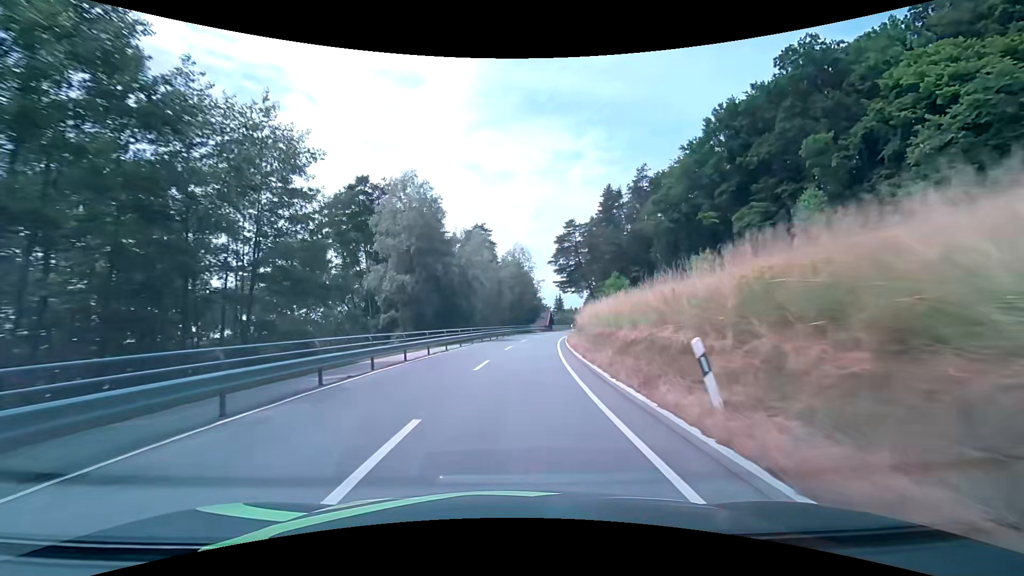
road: secondary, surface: asphalt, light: Day
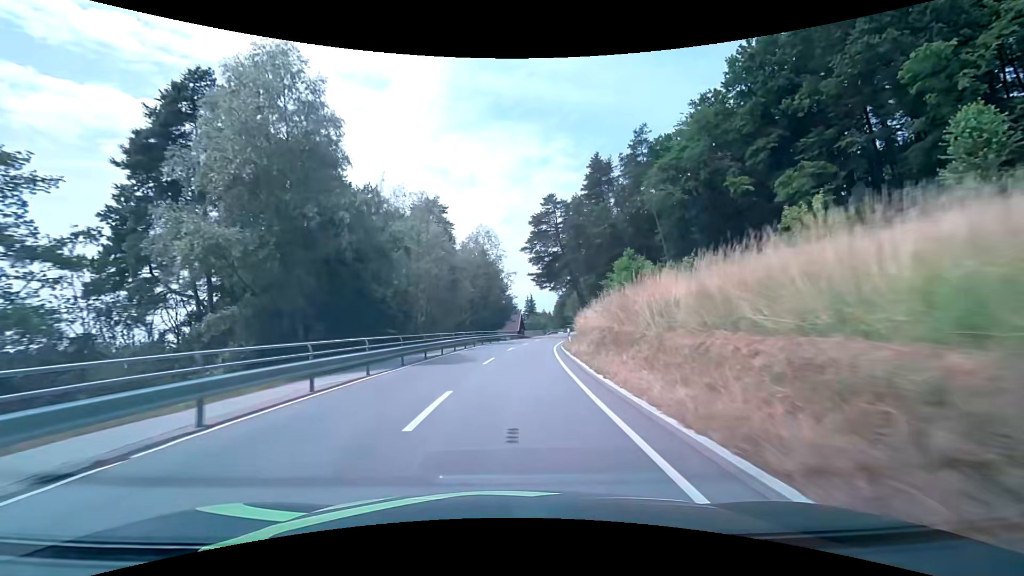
(+0.7, +20.5) m; +4°
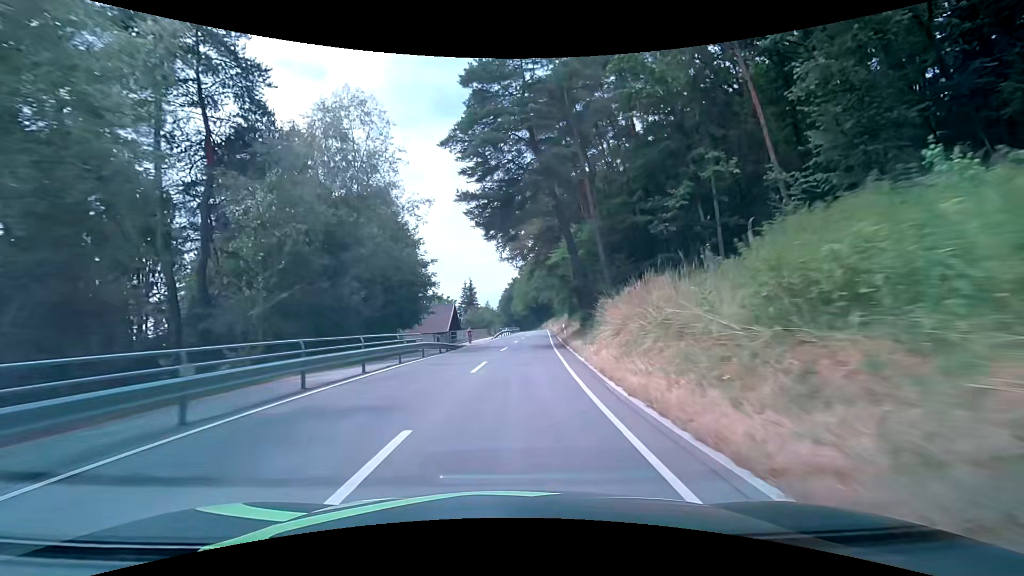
(+2.3, +39.7) m; +6°
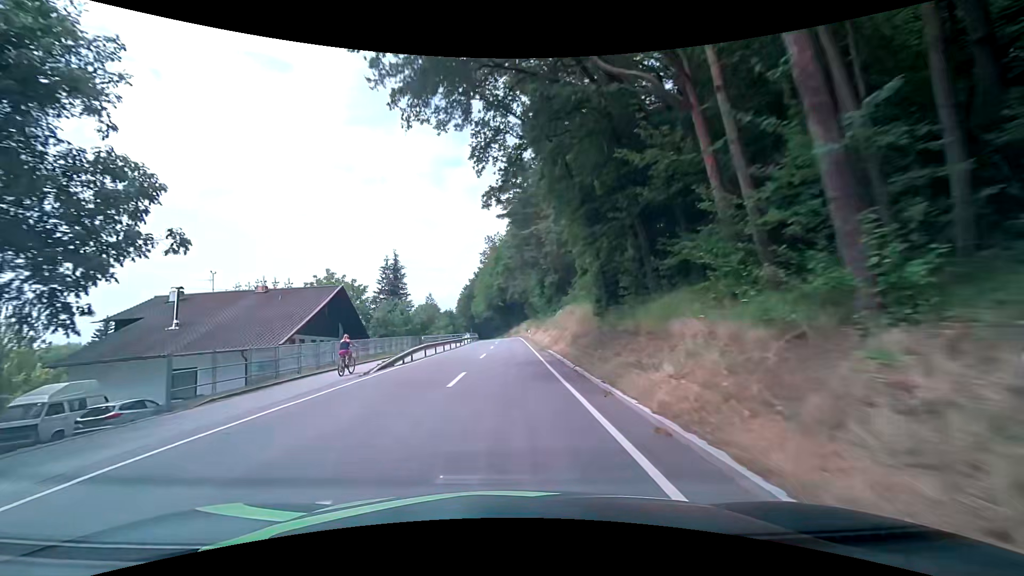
(+2.1, +38.2) m; +4°
(0, +10) (0, +20) (0, +30) (0, +40) (0, +50) (0, +60) (0, +70) (-1, +80) (-1, +90) (-2, +100) m
